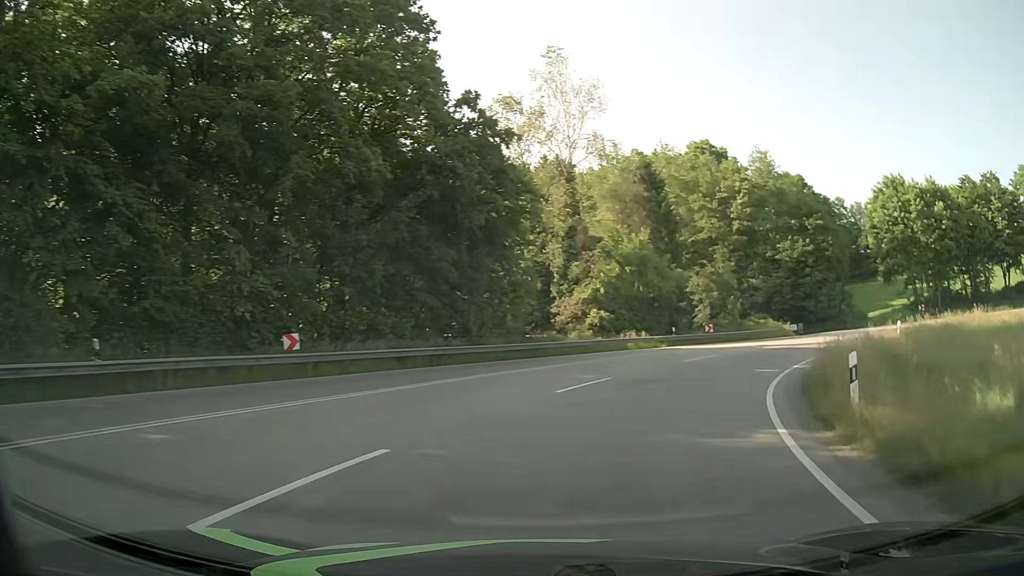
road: primary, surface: asphalt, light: Day
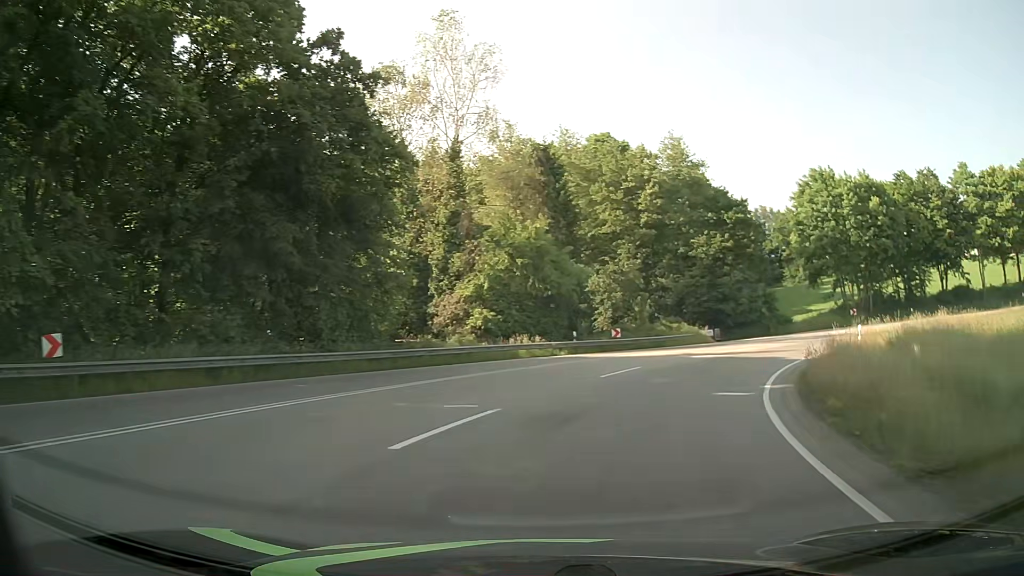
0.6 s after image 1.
(+0.6, +7.3) m; +10°
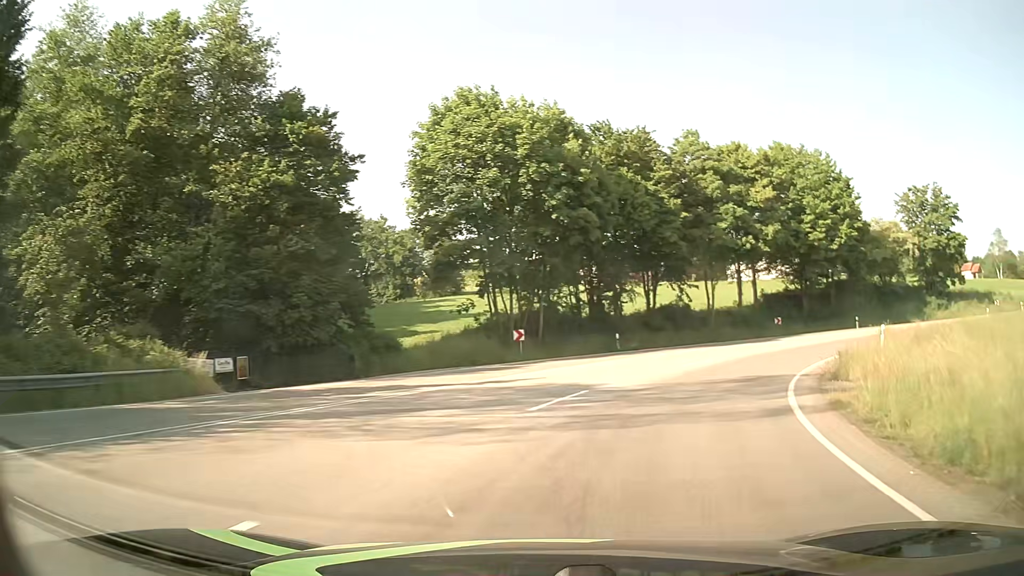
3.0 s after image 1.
(+8.5, +27.4) m; +36°
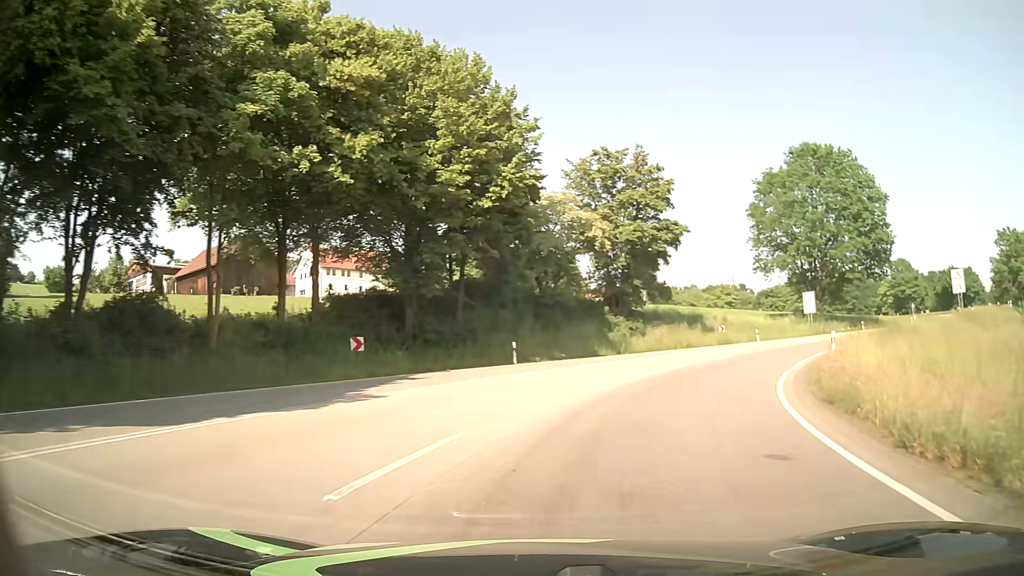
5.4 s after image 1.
(+9.0, +26.9) m; +37°
(+1, +10) (+4, +19) (+9, +28) (+15, +36) (+22, +43) (+30, +49) (+38, +55) (+46, +61) (+54, +68) (+61, +74) m
